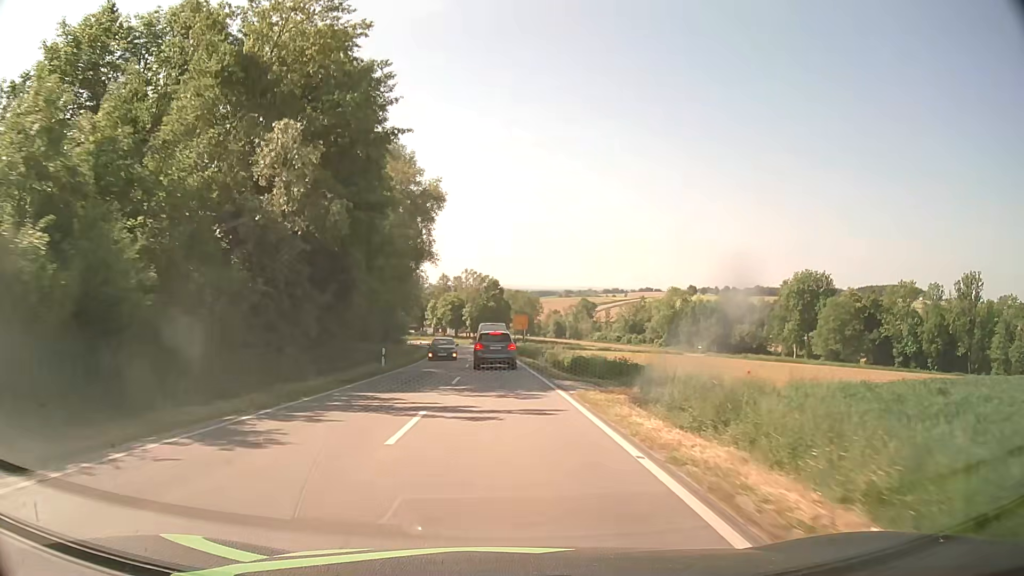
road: secondary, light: Day
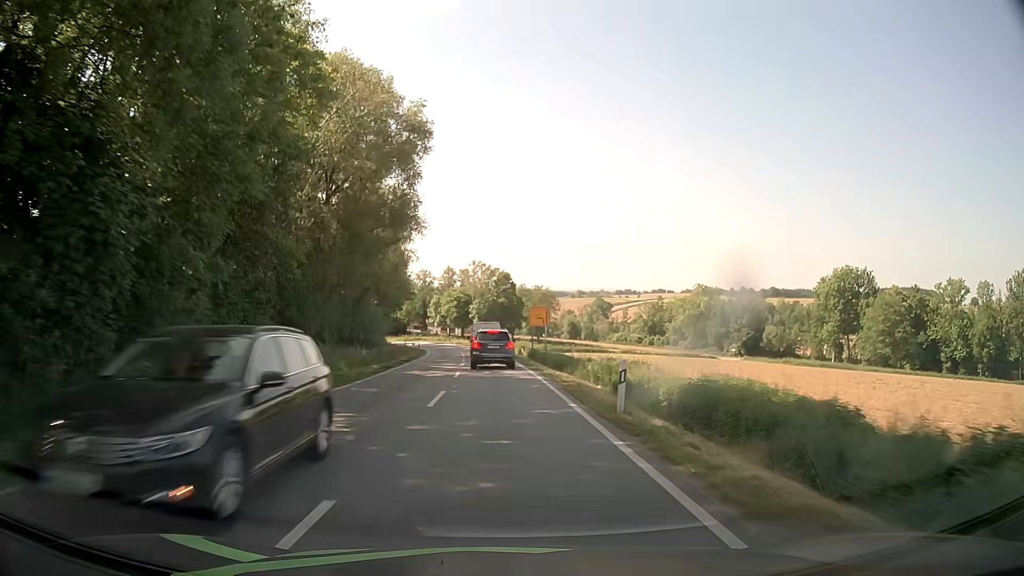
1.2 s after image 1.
(-0.1, +19.2) m; -1°
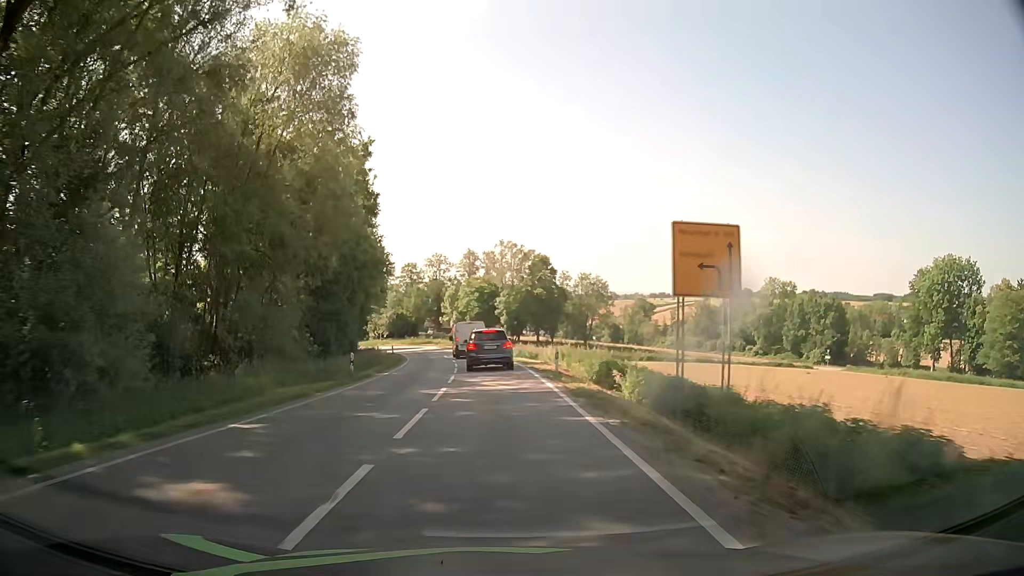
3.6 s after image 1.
(-0.9, +36.3) m; -3°
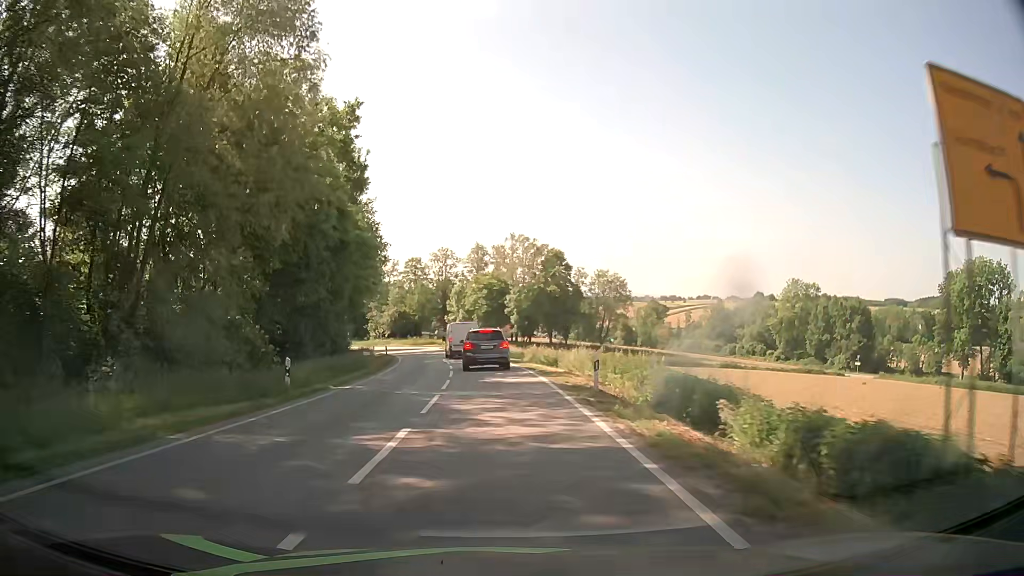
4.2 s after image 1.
(-0.1, +8.8) m; -1°
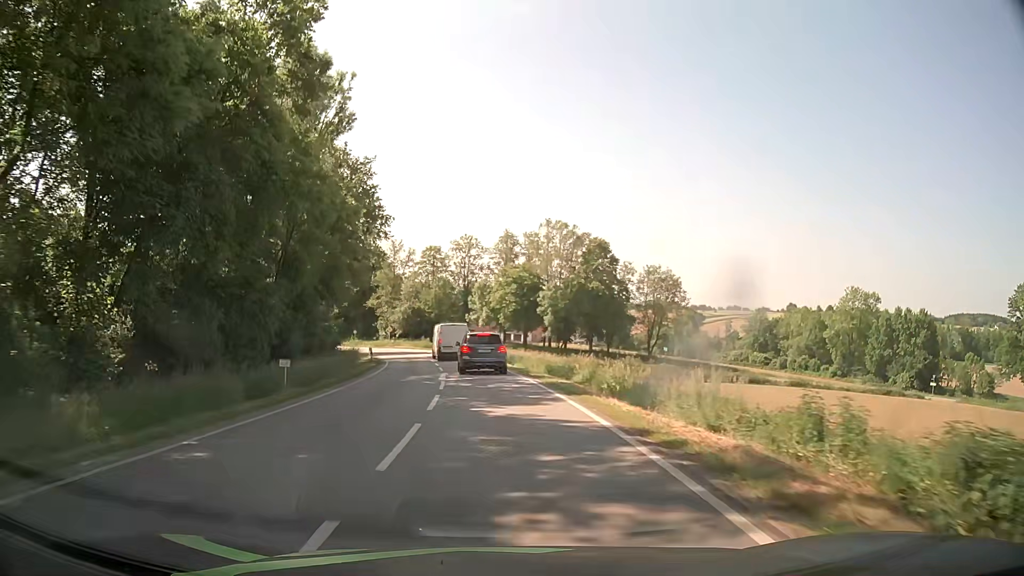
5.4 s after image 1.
(-0.4, +17.4) m; -2°
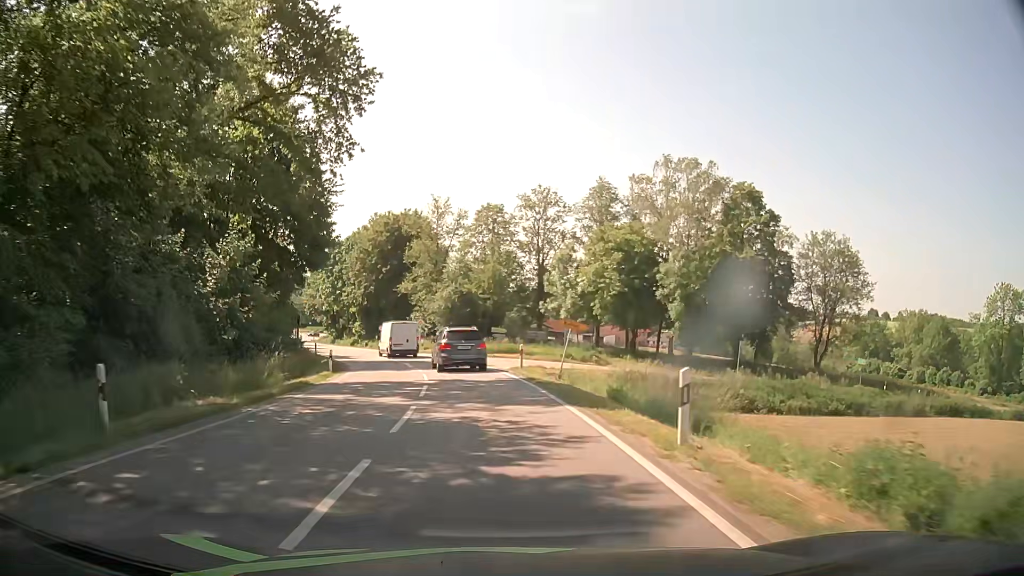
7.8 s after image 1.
(-1.8, +33.7) m; -6°
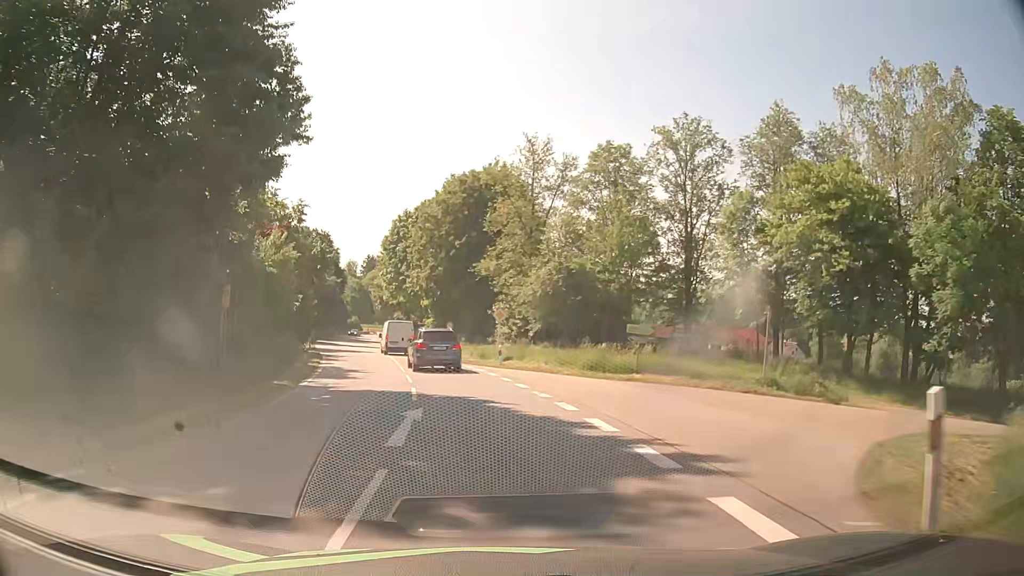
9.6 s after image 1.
(-1.7, +24.5) m; -9°
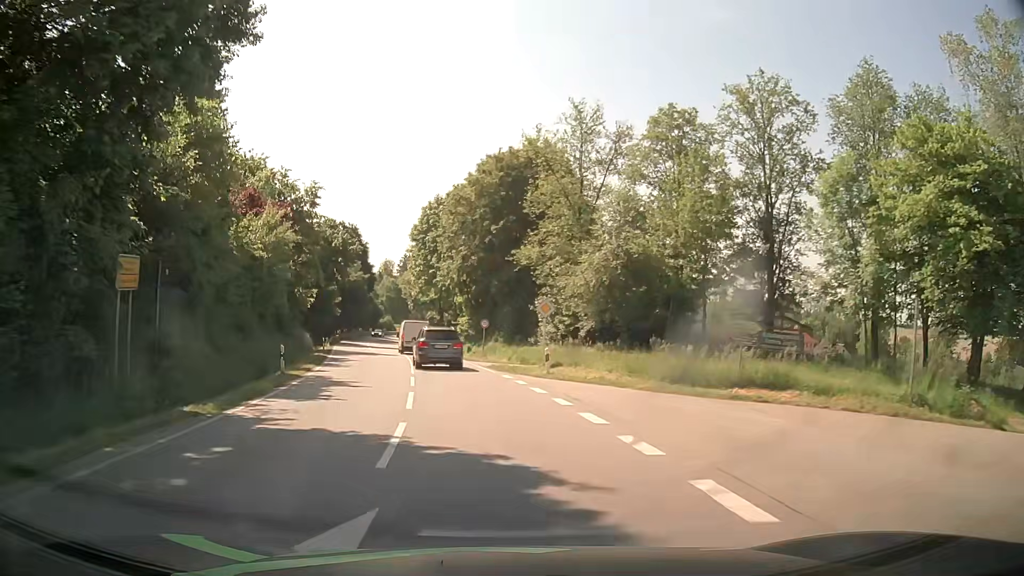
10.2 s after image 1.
(-0.2, +8.2) m; -3°
(0, +10) (-1, +20) (-3, +30) (-4, +40) (-6, +50) (-8, +59) (-10, +69) (-12, +79) (-14, +89) (-16, +99) m
